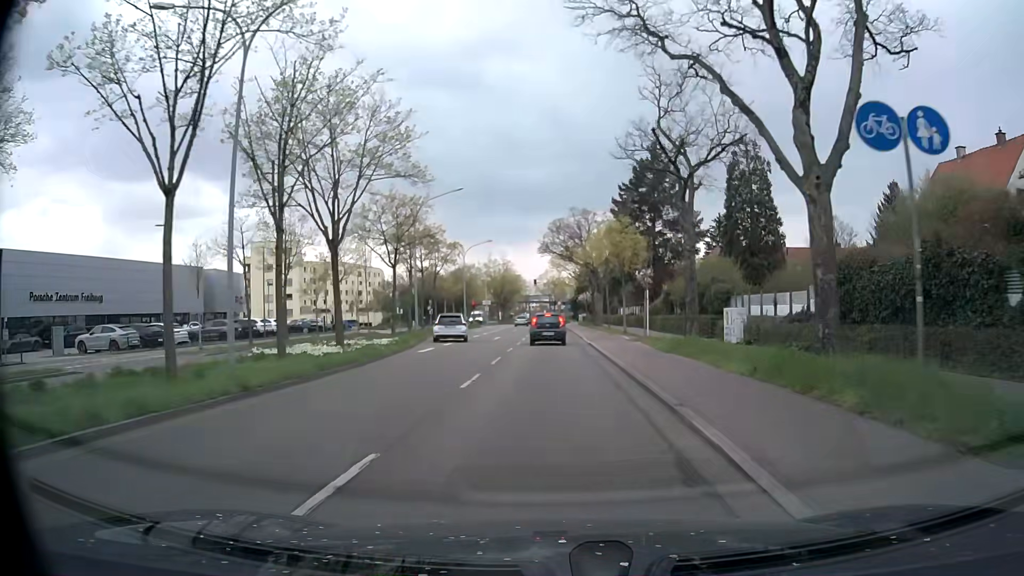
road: primary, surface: asphalt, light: Day
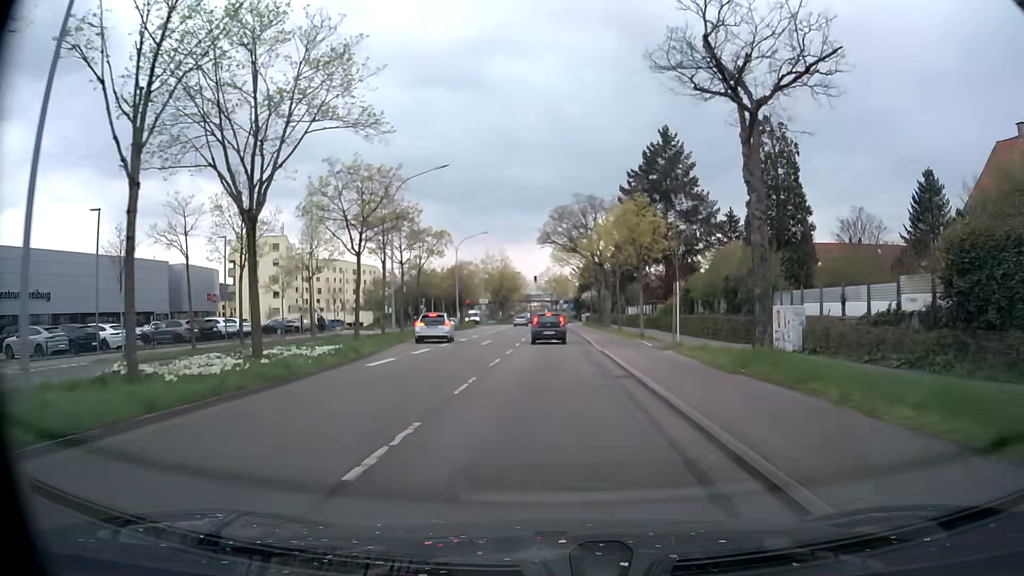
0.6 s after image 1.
(0.0, +7.2) m; 0°
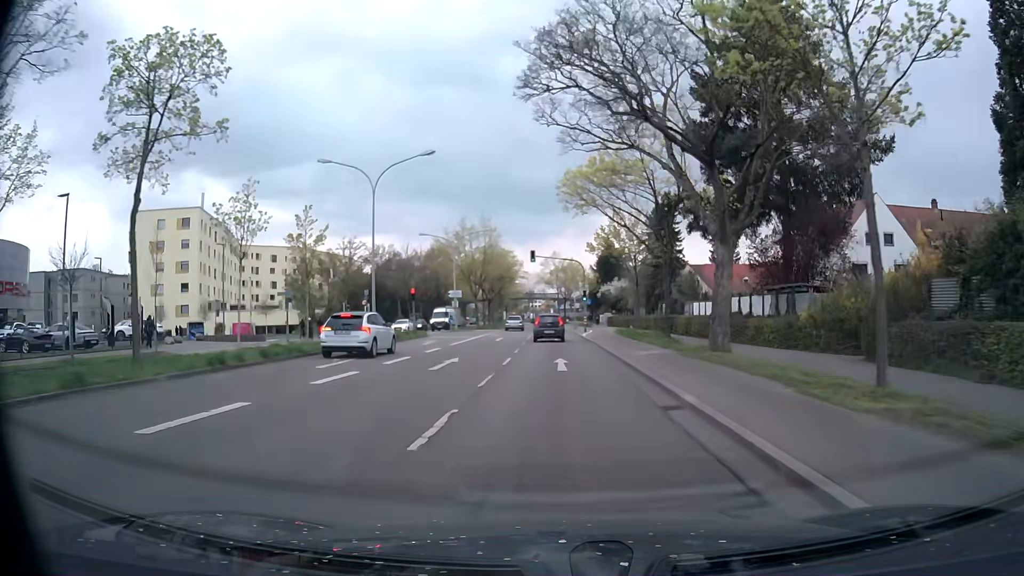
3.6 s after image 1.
(-0.3, +34.8) m; -1°
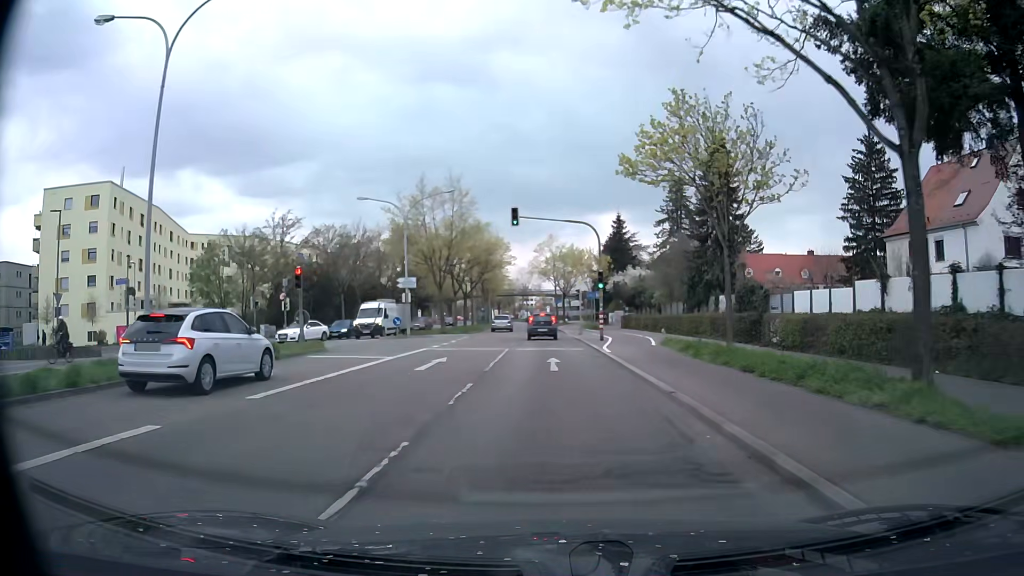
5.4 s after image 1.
(0.0, +20.7) m; 0°
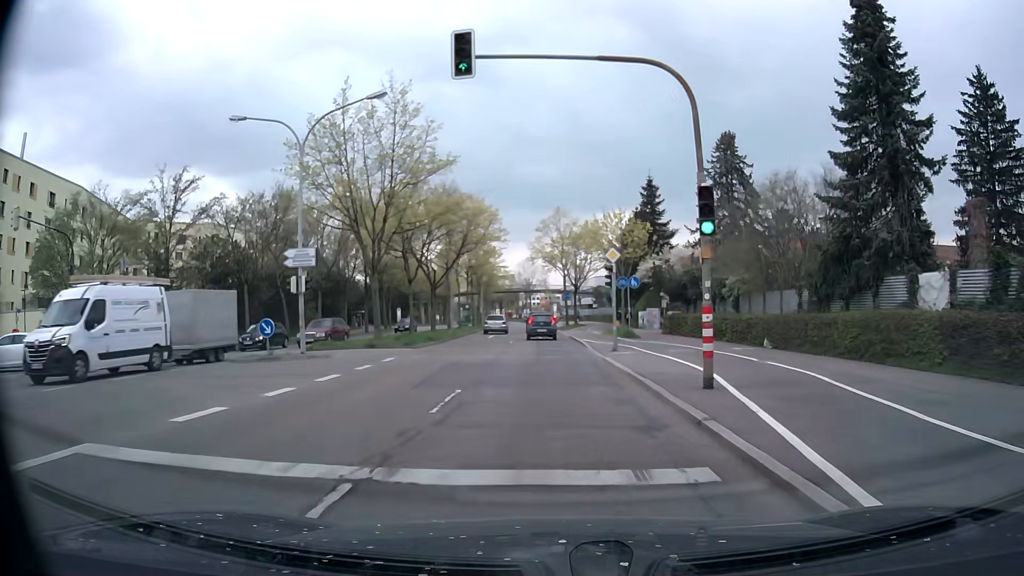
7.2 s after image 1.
(-0.1, +20.8) m; -1°
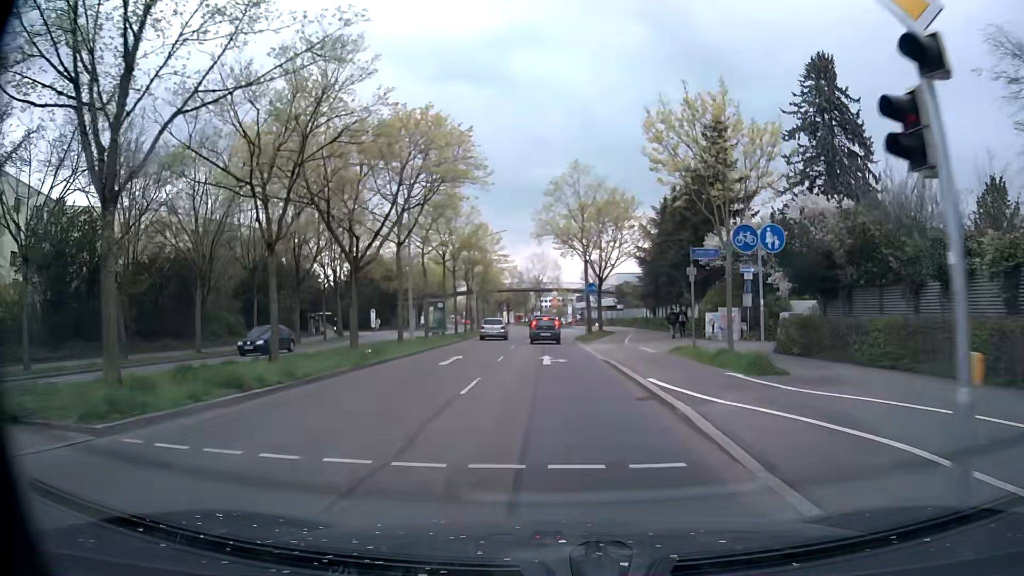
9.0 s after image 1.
(-0.2, +20.4) m; -1°
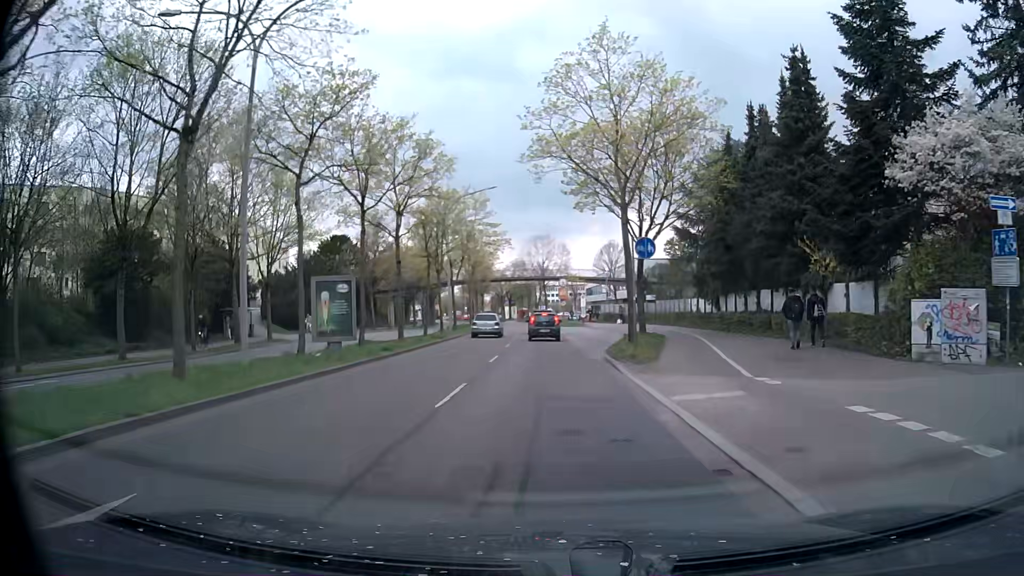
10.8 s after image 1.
(-0.1, +20.3) m; 0°
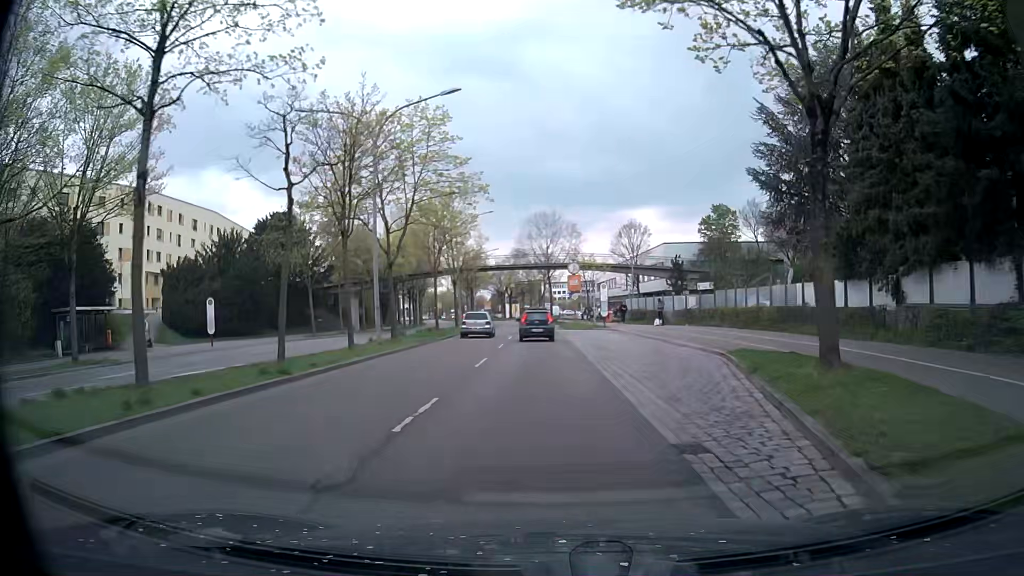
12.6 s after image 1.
(-0.2, +20.4) m; 0°
(0, +10) (0, +20) (-1, +30) (-1, +40) (-1, +50) (-2, +60) (-3, +70) (-4, +80) (-5, +90) (-6, +100) m
